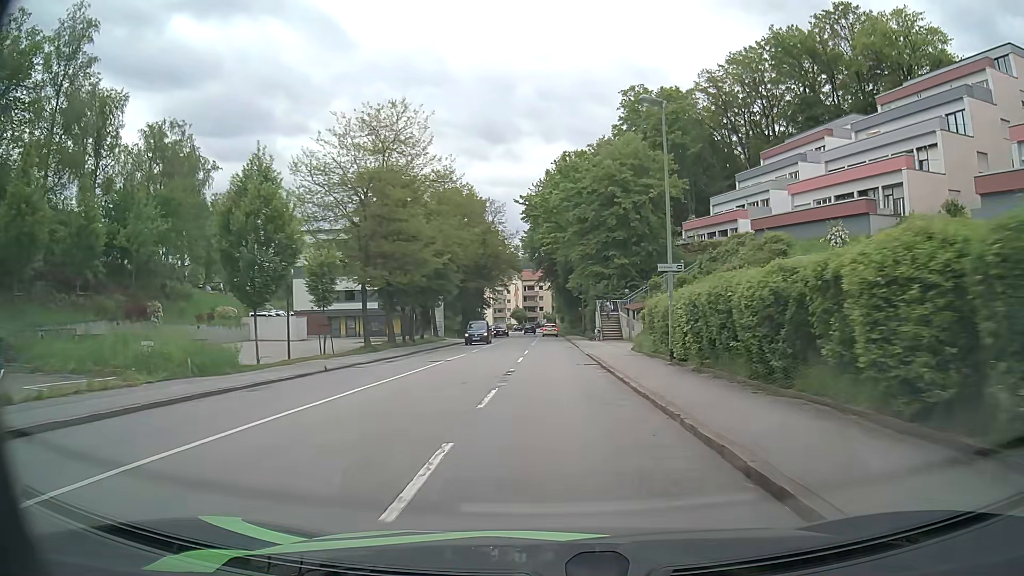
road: tertiary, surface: asphalt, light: Day
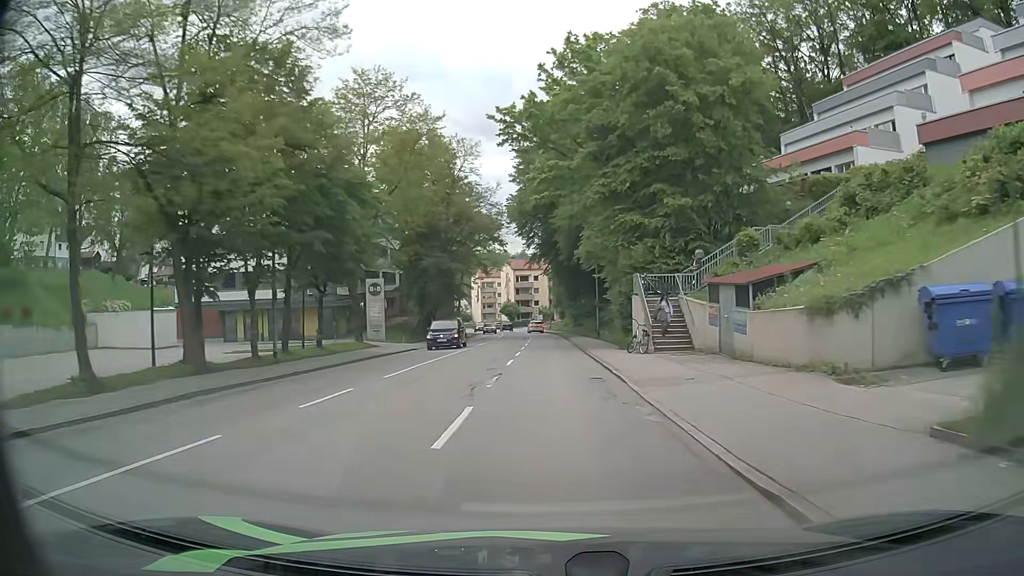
(+0.1, +24.7) m; 0°
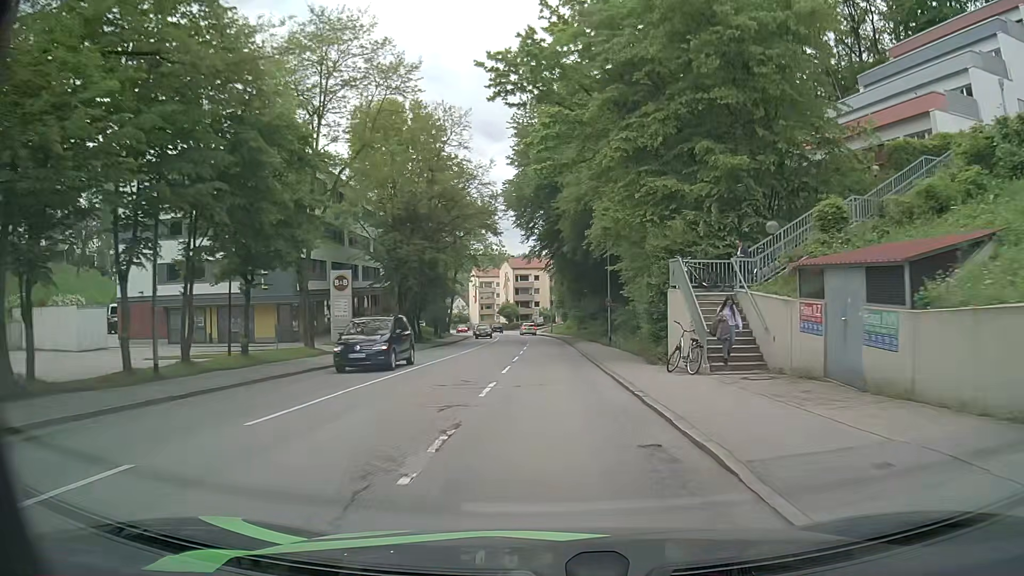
(0.0, +8.2) m; 0°
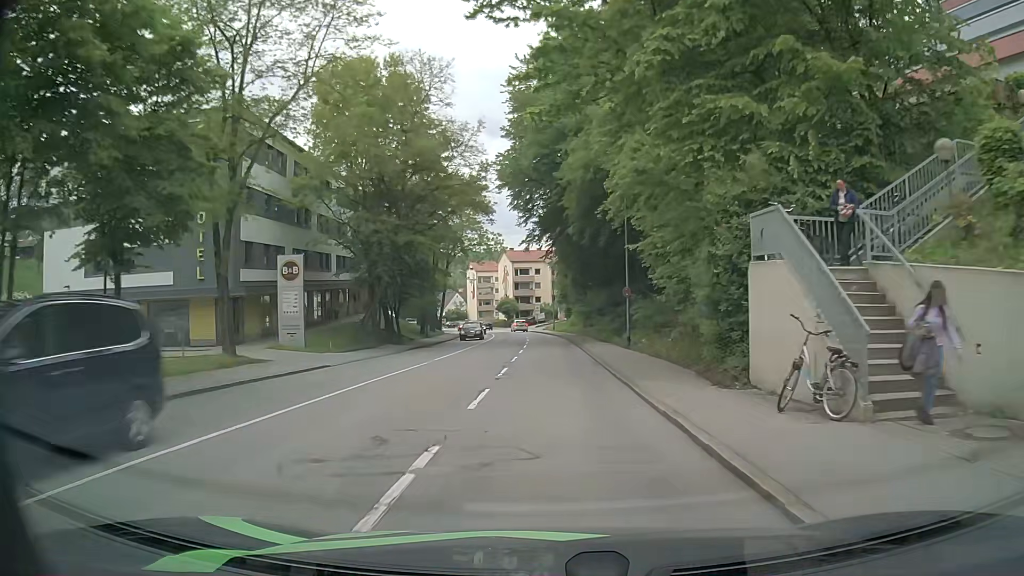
(0.0, +8.1) m; 0°
(0, +10) (0, +20) (0, +30) (0, +40) (0, +50) (0, +60) (-1, +70) (-2, +80) (-3, +90) (-4, +100) m
